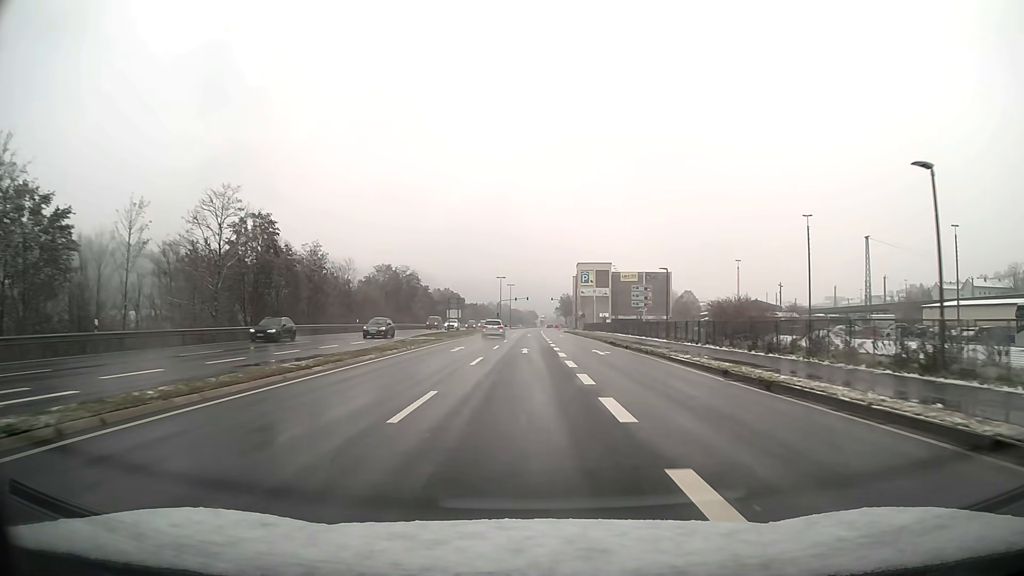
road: primary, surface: asphalt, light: Day
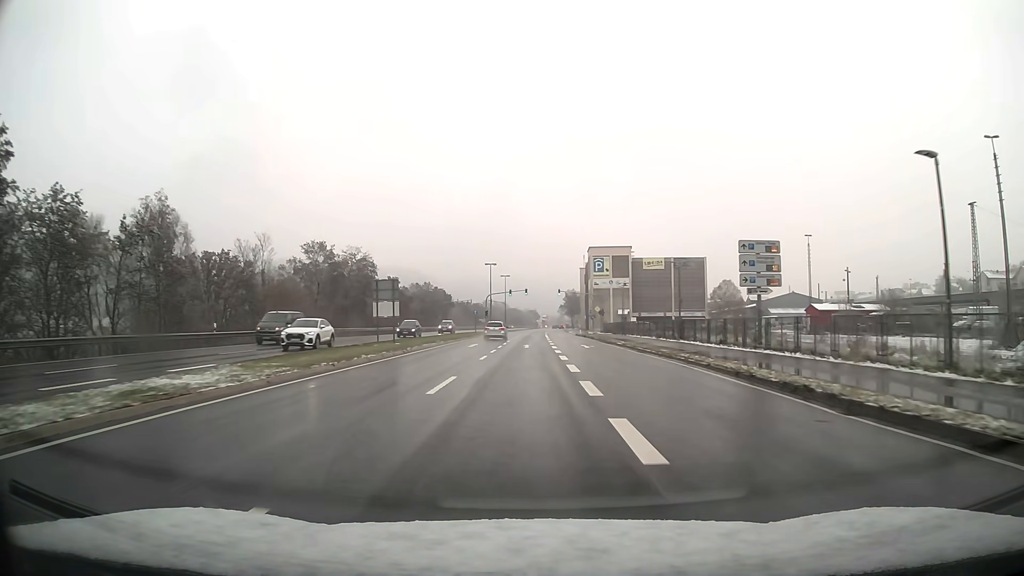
(0.0, +32.4) m; 0°
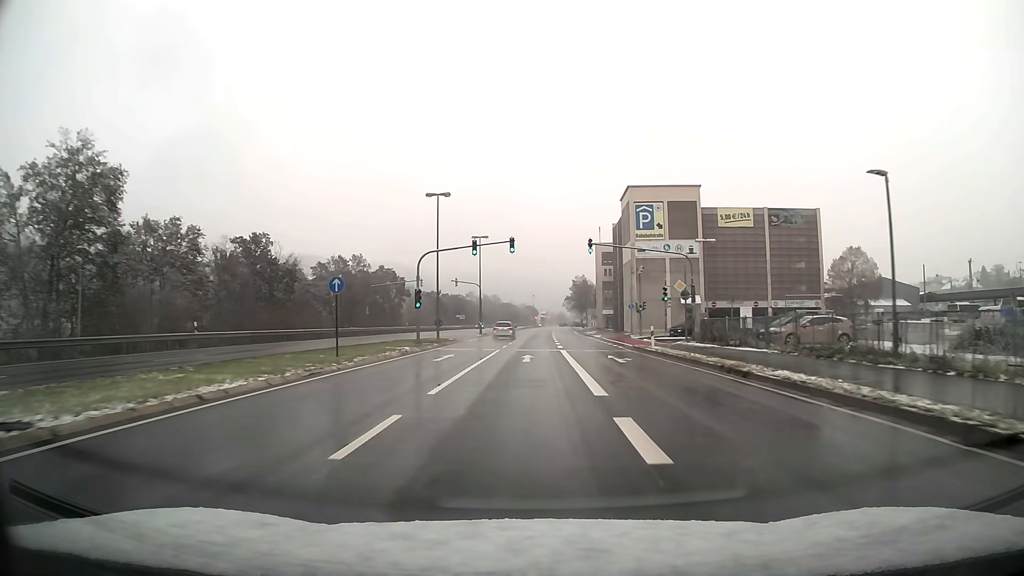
(0.0, +54.1) m; 0°
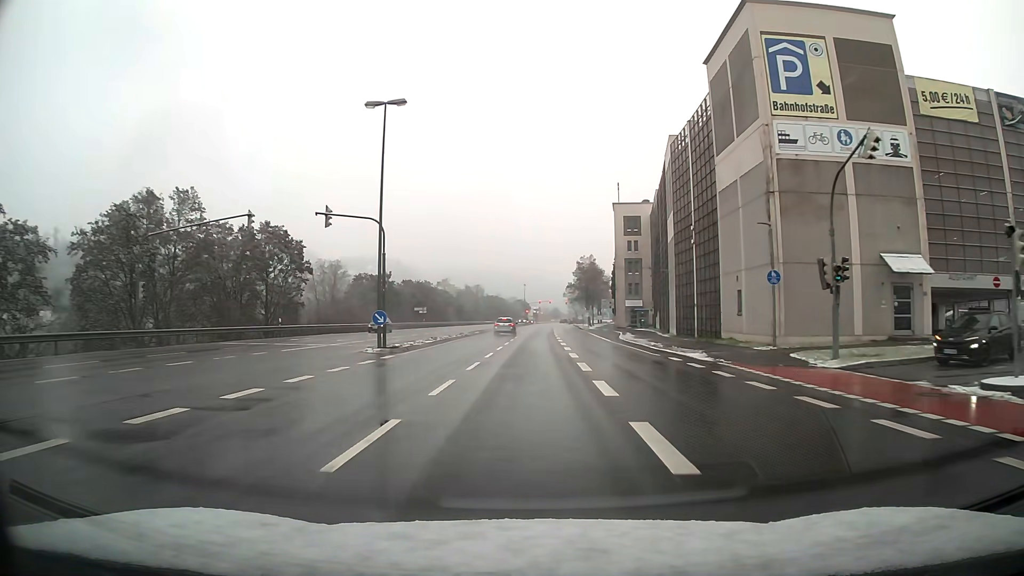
(+0.2, +43.3) m; +1°
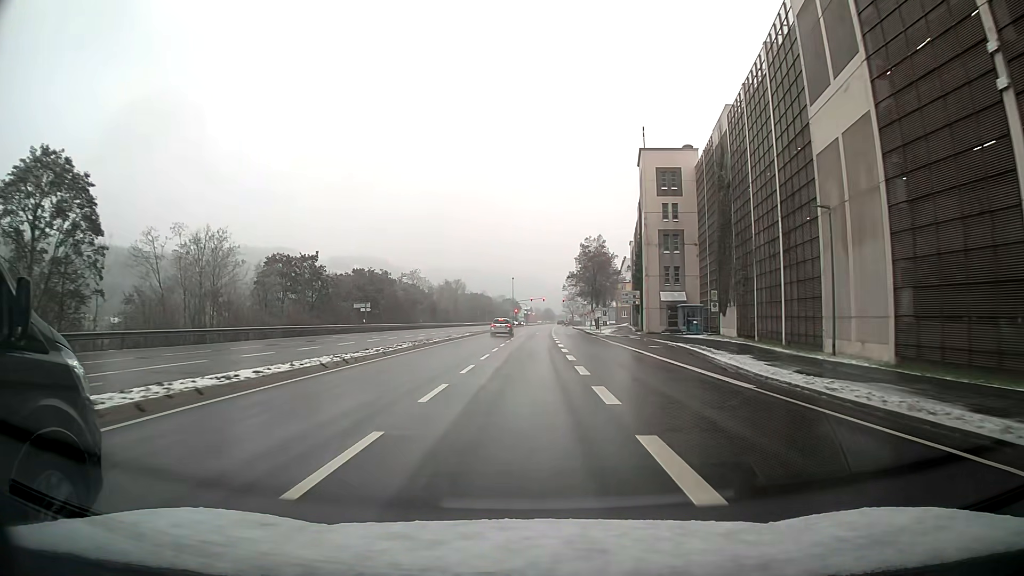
(+0.2, +30.8) m; +1°
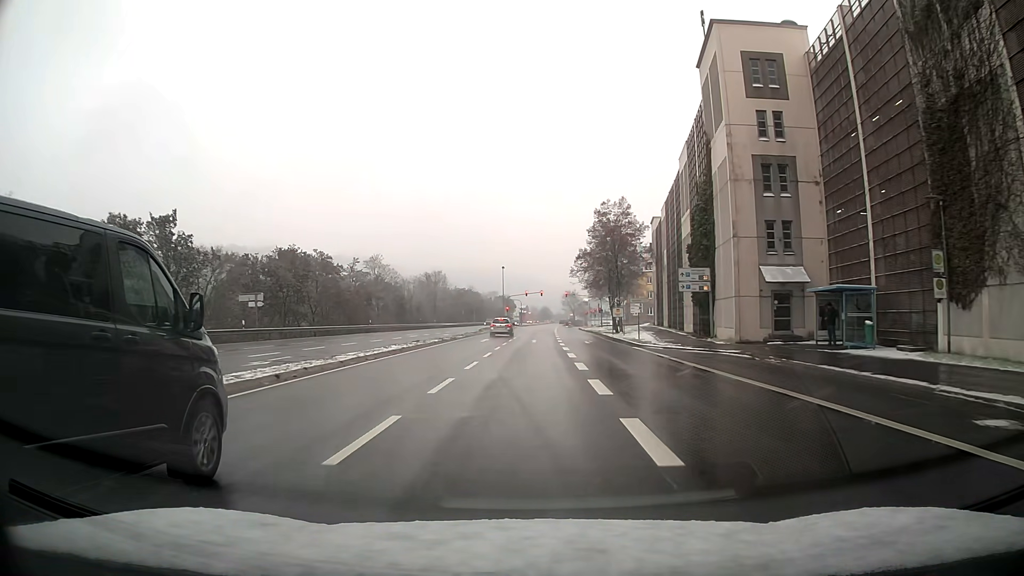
(+0.1, +28.7) m; +1°
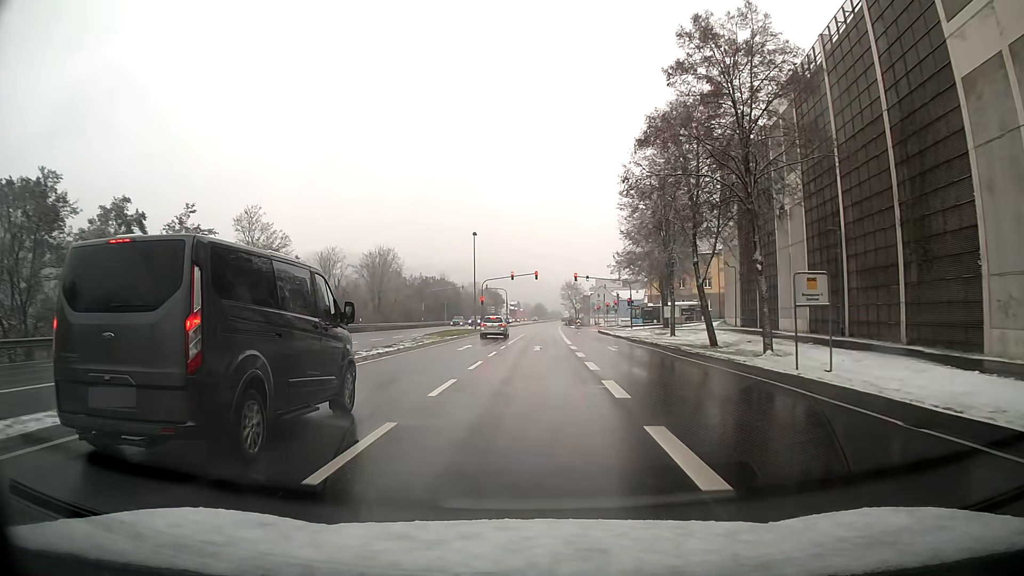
(0.0, +42.6) m; 0°
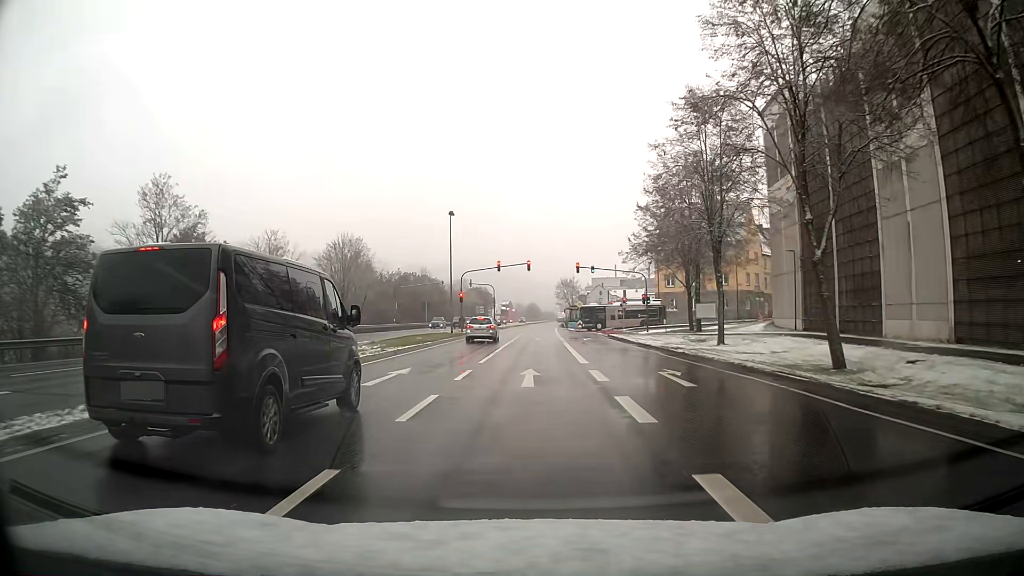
(+0.2, +14.5) m; +1°
